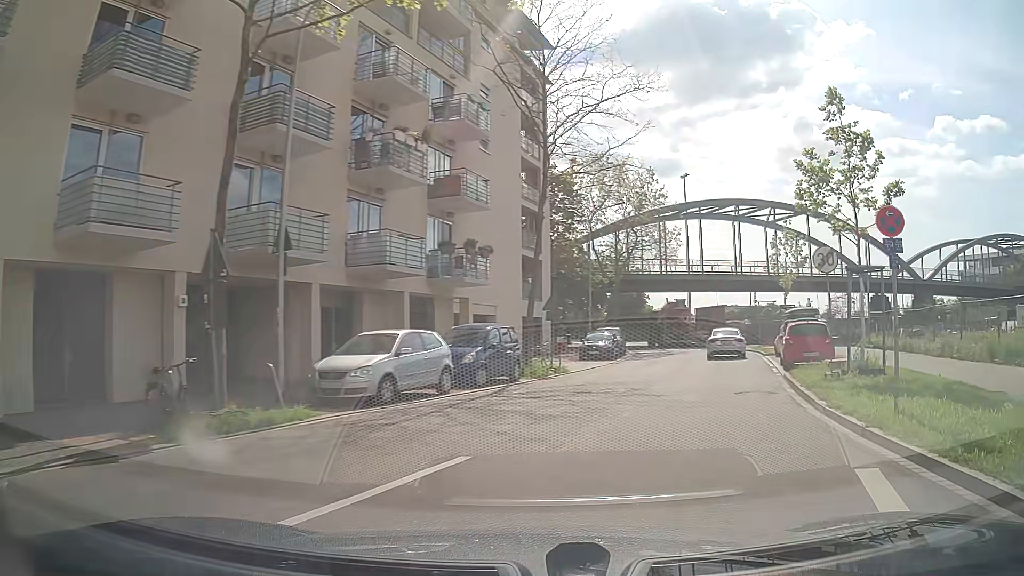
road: tertiary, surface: asphalt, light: Day
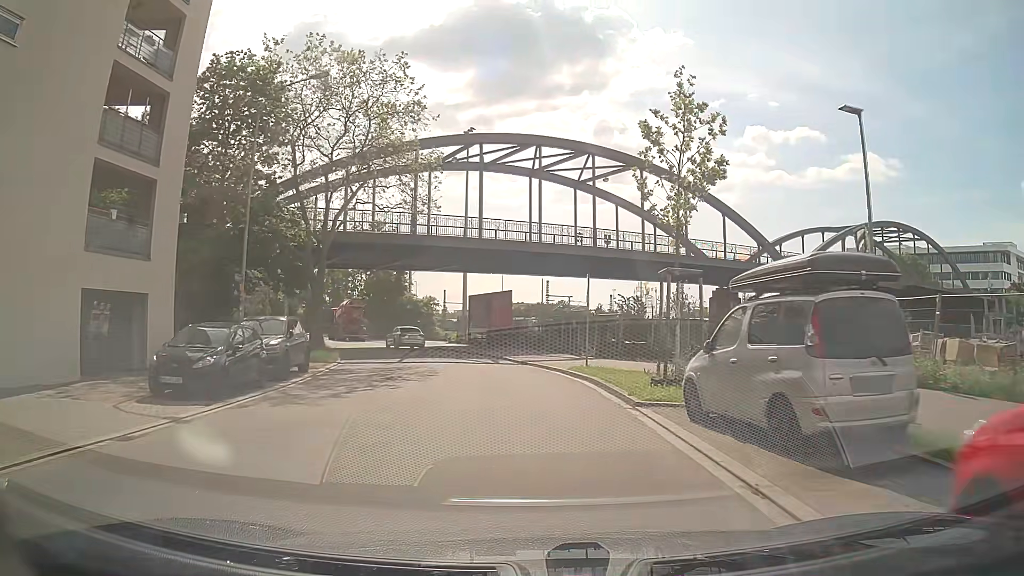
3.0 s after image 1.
(+5.1, +21.4) m; +17°
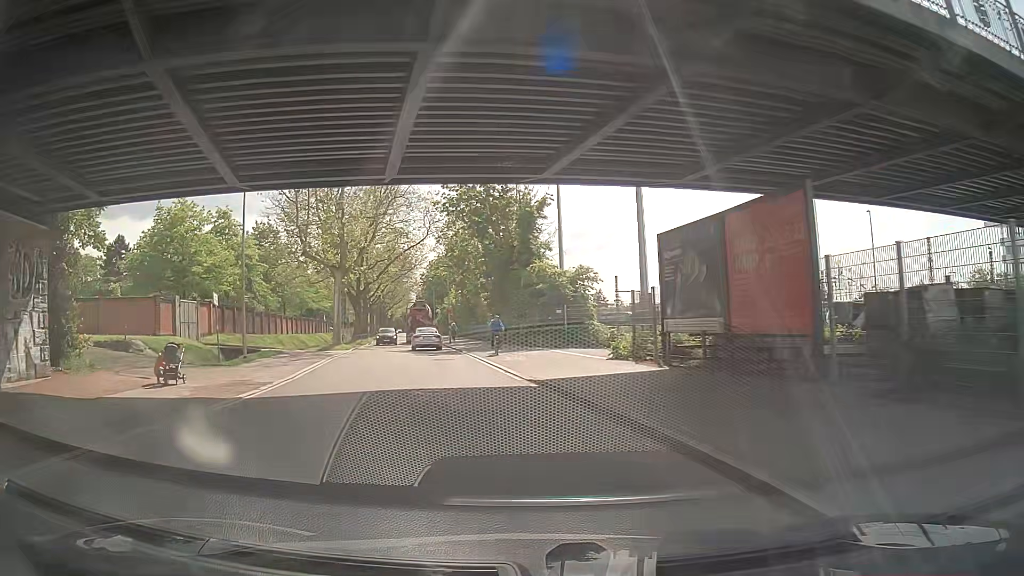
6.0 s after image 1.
(-2.7, +30.2) m; -15°
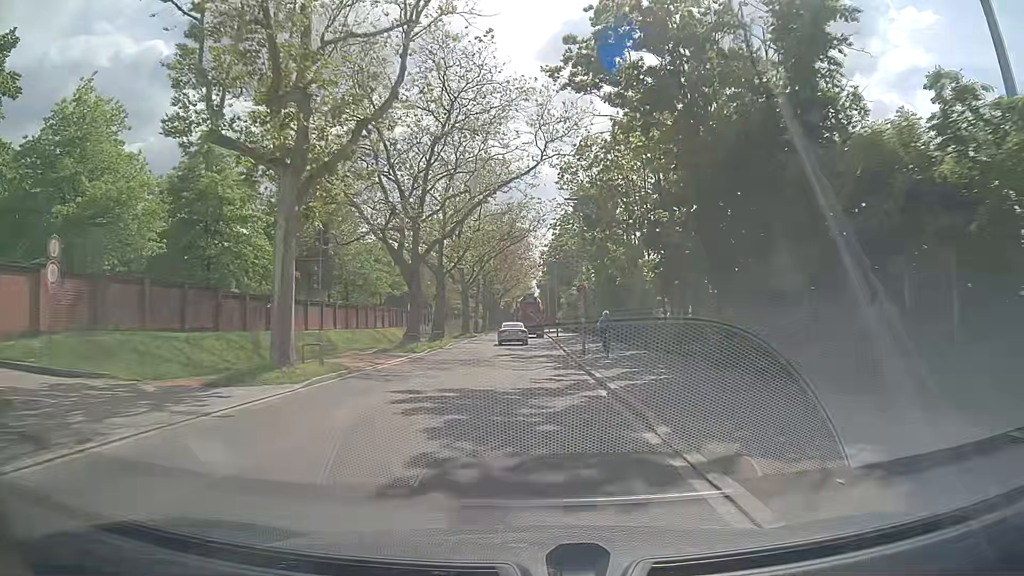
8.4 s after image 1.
(-3.1, +27.2) m; -10°
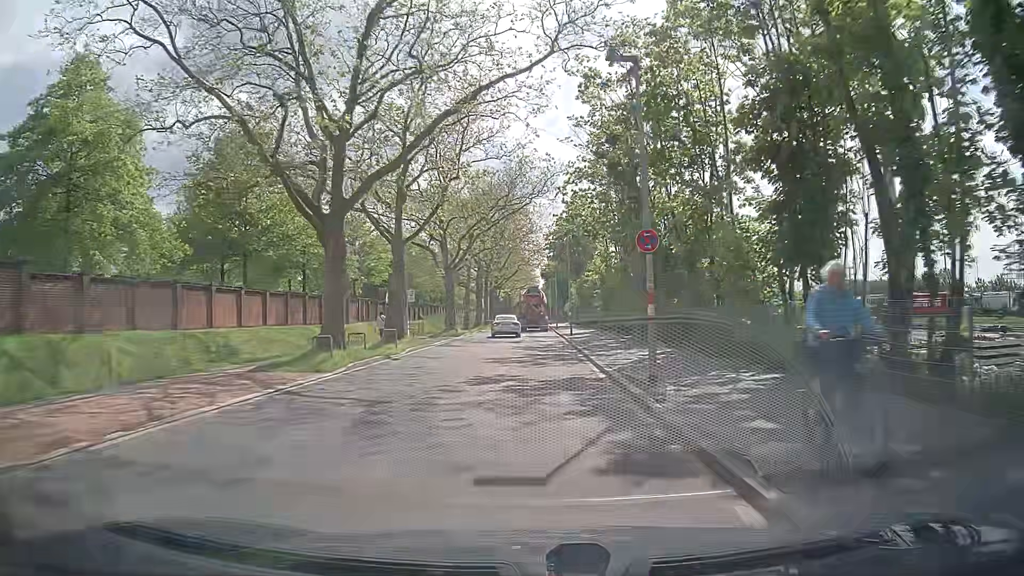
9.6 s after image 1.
(-0.1, +14.4) m; 0°
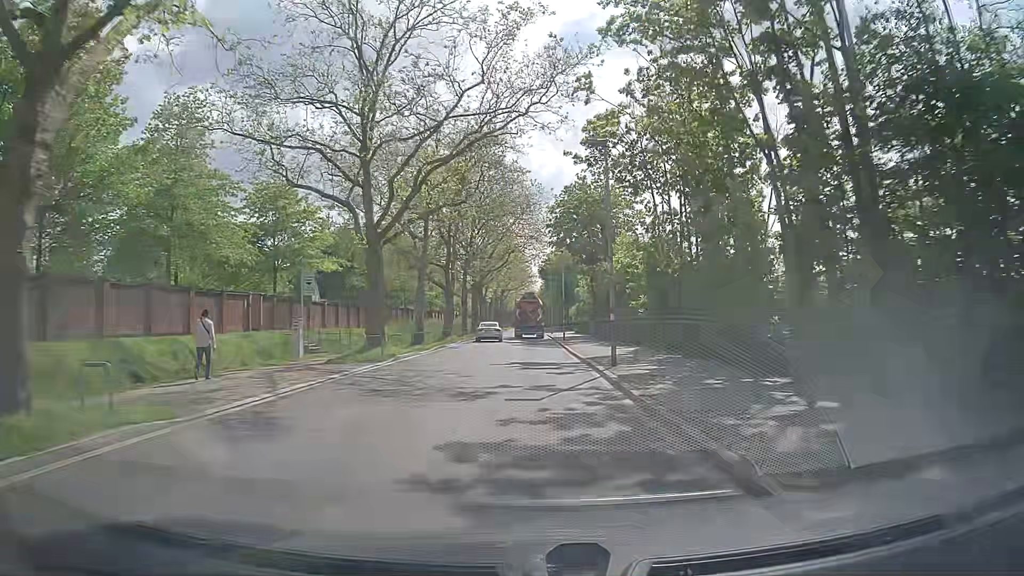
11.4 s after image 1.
(0.0, +22.0) m; 0°
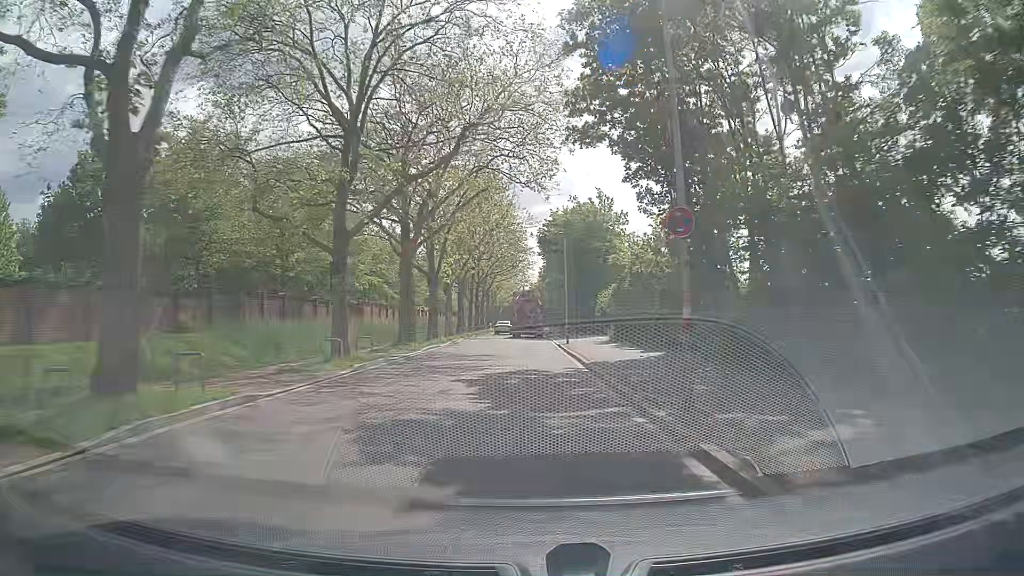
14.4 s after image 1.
(+0.1, +37.4) m; 0°
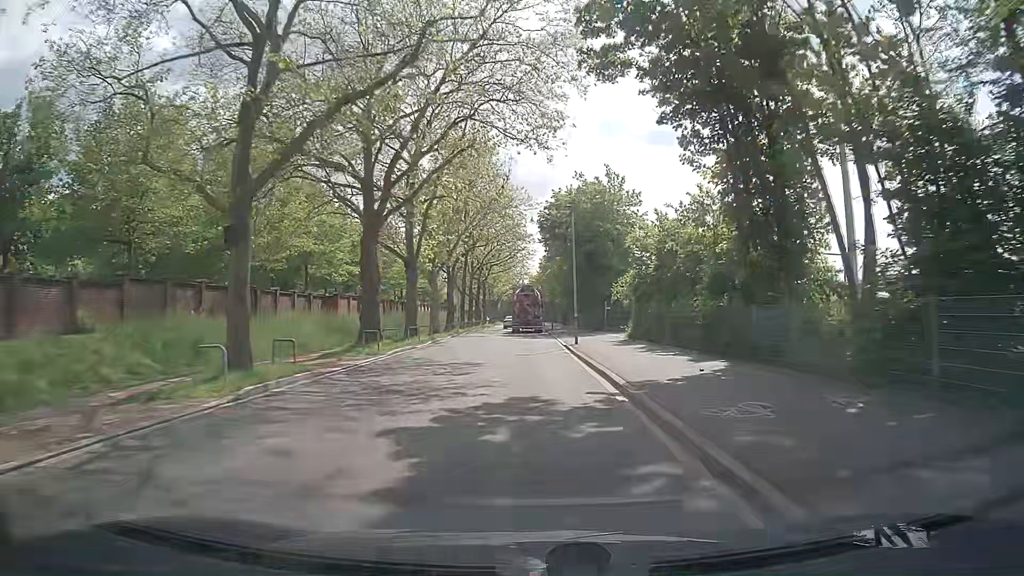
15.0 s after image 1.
(0.0, +7.6) m; 0°
(0, +10) (0, +20) (0, +30) (0, +40) (0, +50) (0, +60) (0, +70) (0, +80) (-1, +90) (-1, +100) m
